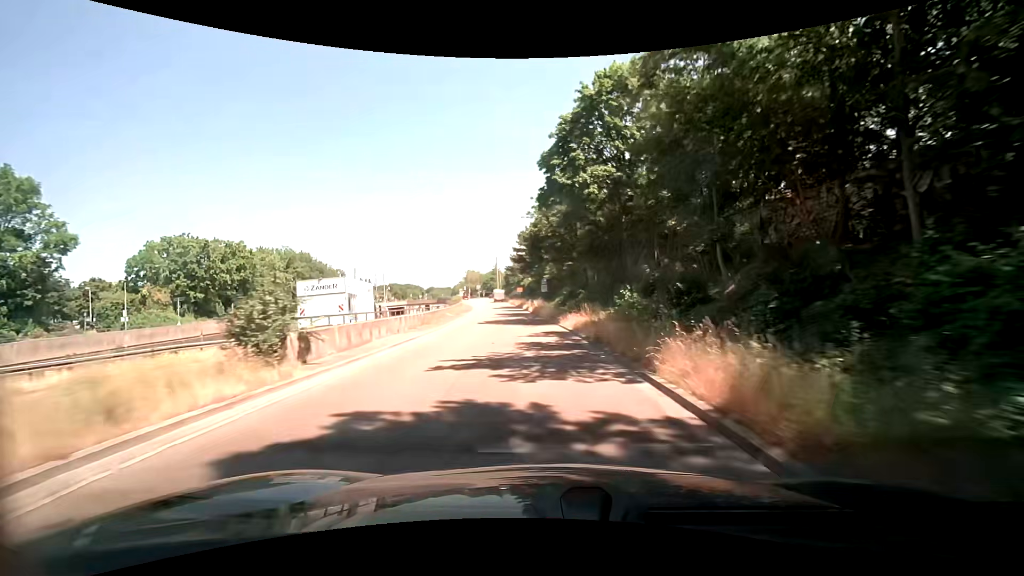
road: trunk_link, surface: asphalt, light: Day
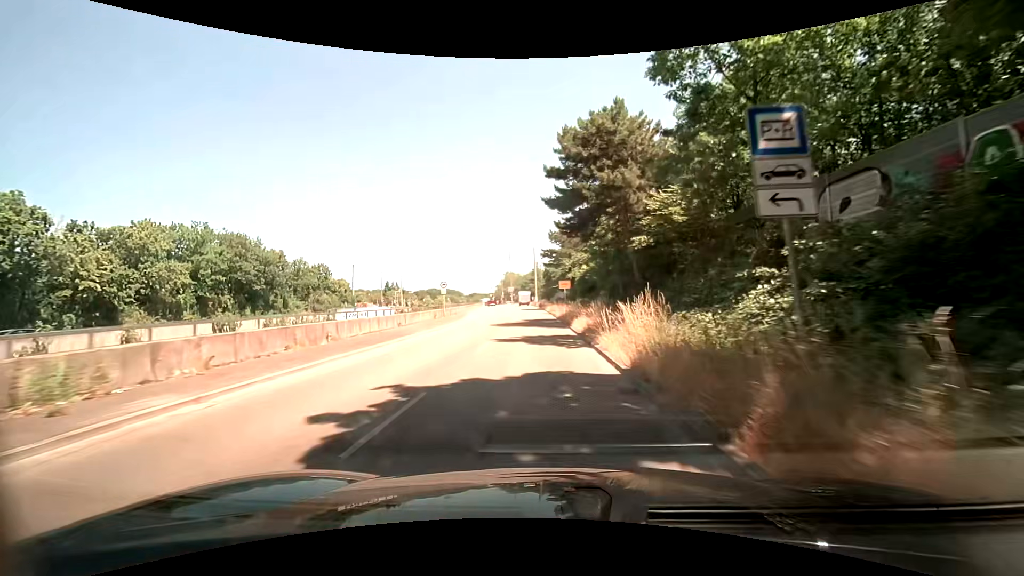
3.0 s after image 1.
(-1.9, +44.1) m; -5°
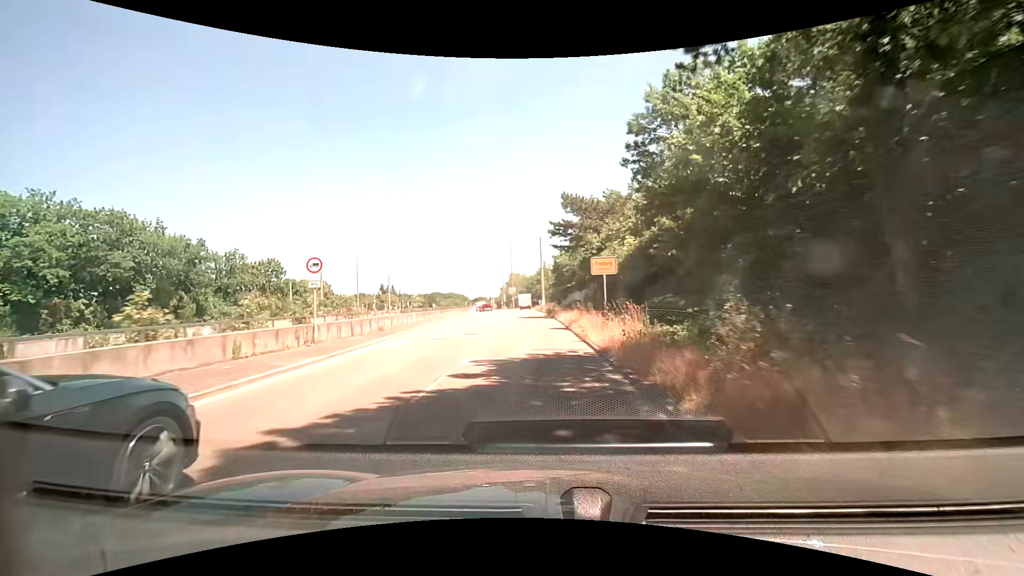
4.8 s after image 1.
(-0.2, +24.7) m; -1°
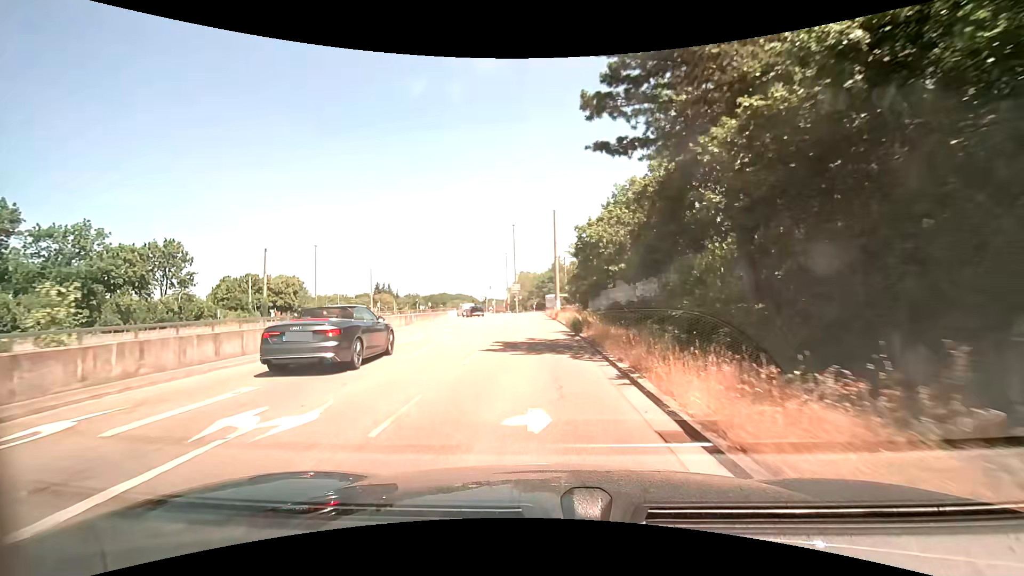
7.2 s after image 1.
(-0.3, +28.5) m; -2°
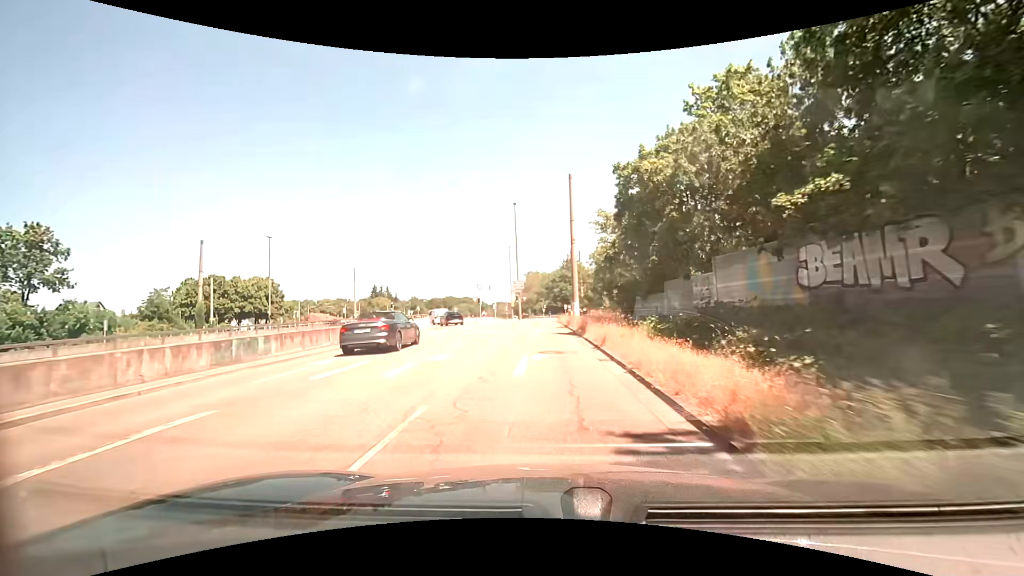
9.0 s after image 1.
(-0.2, +19.4) m; -1°
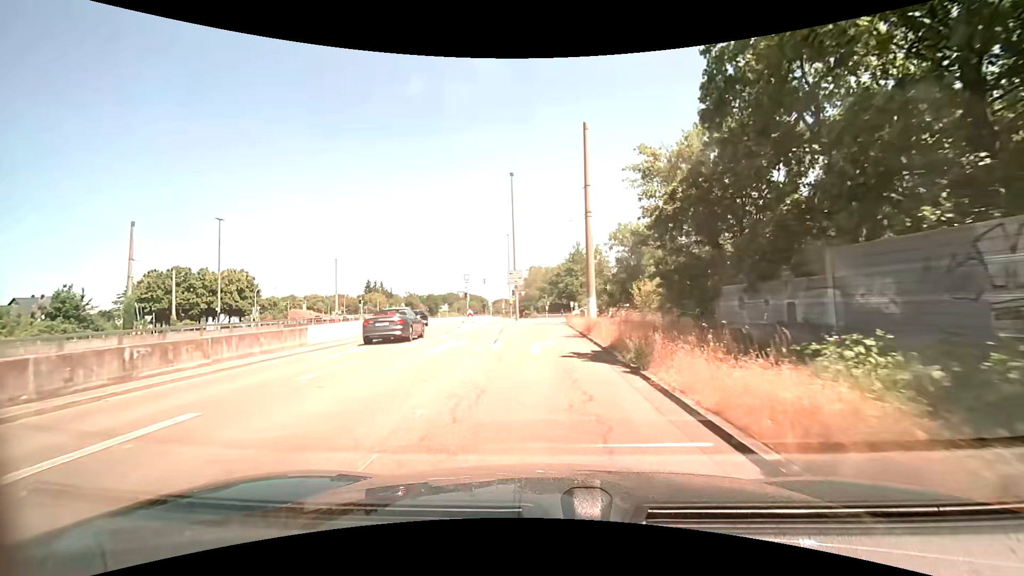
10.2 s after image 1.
(-0.1, +12.5) m; -1°
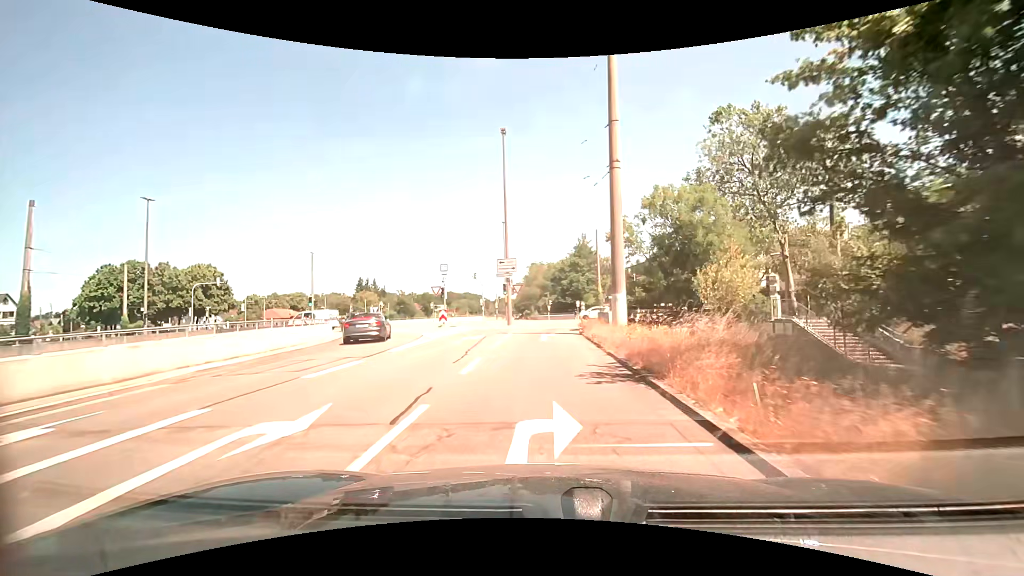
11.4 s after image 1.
(0.0, +11.8) m; 0°
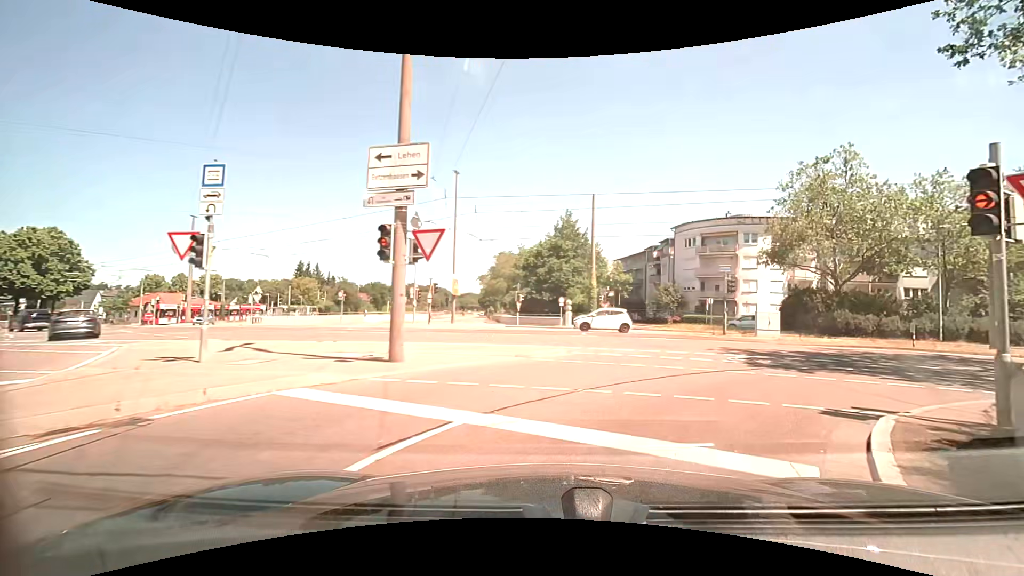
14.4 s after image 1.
(-0.3, +24.5) m; +2°
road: tertiary_link
(+3, +9) (+12, +14) (+22, +14) (+31, +12) (+41, +9) (+51, +7) (+61, +5) (+70, +2) (+80, 0) (+90, -2) m
